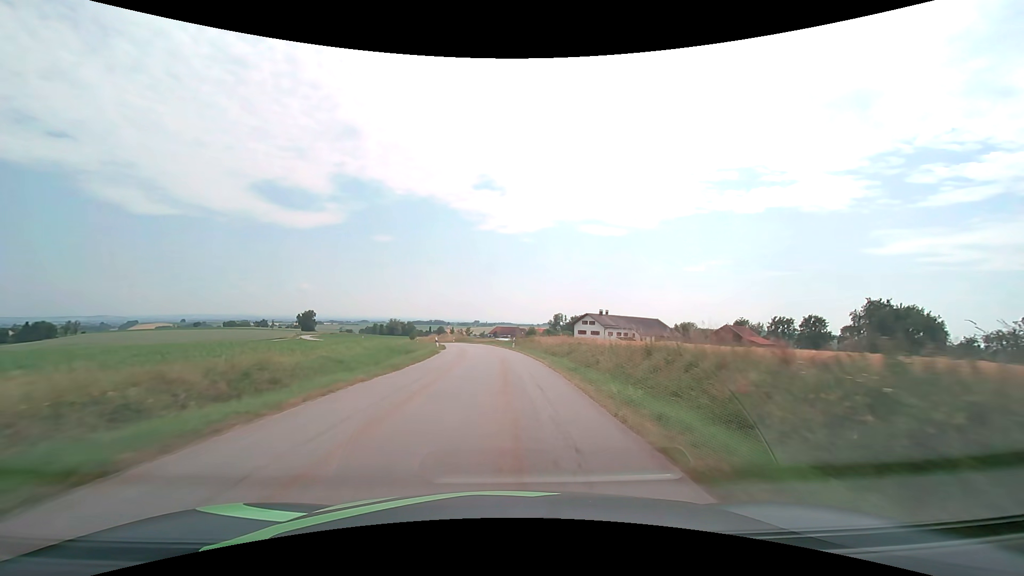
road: tertiary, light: Day
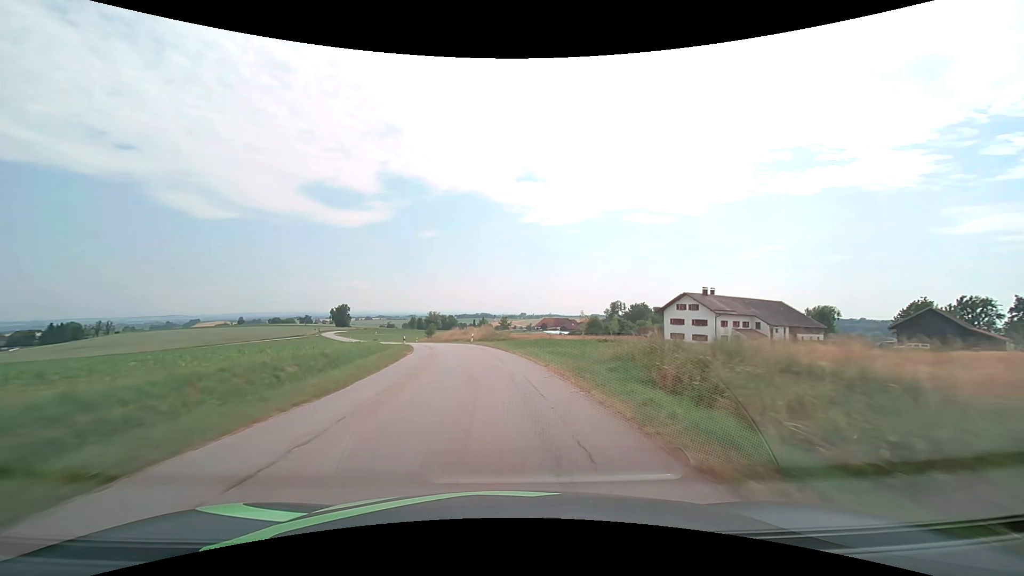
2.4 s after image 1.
(-1.3, +43.5) m; -5°
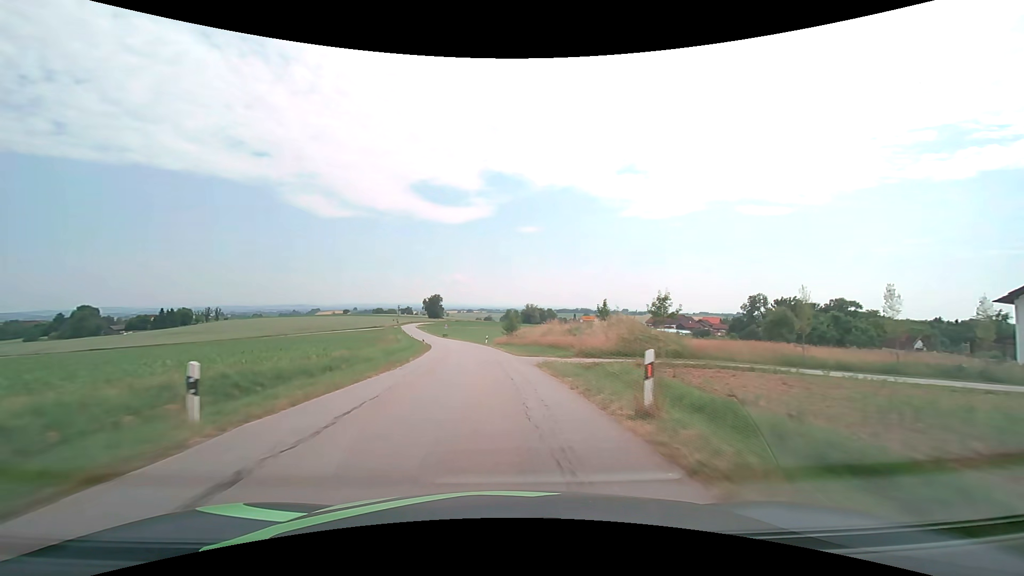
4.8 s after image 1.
(-3.9, +43.3) m; -11°
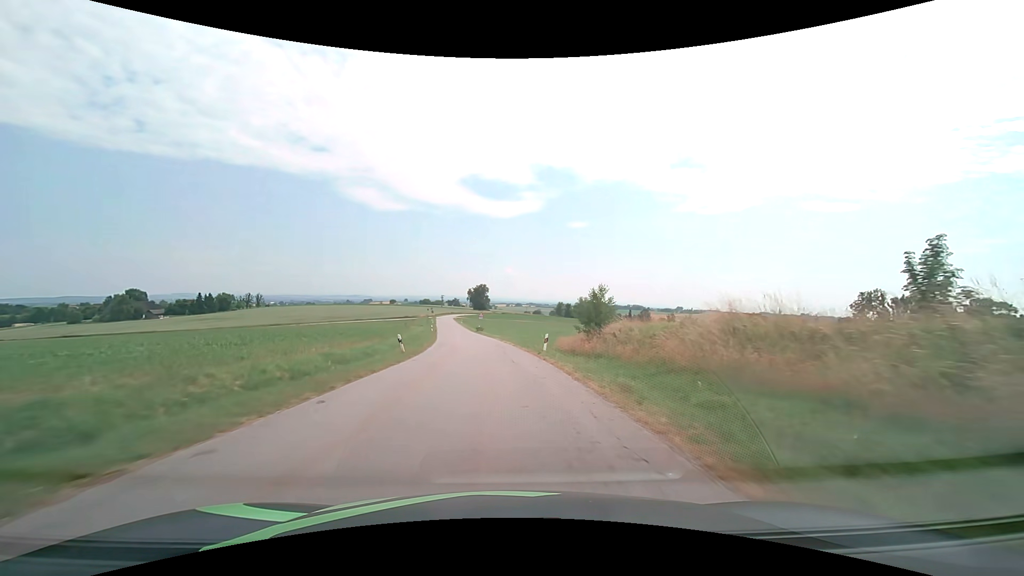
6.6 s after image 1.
(-1.8, +32.7) m; -5°
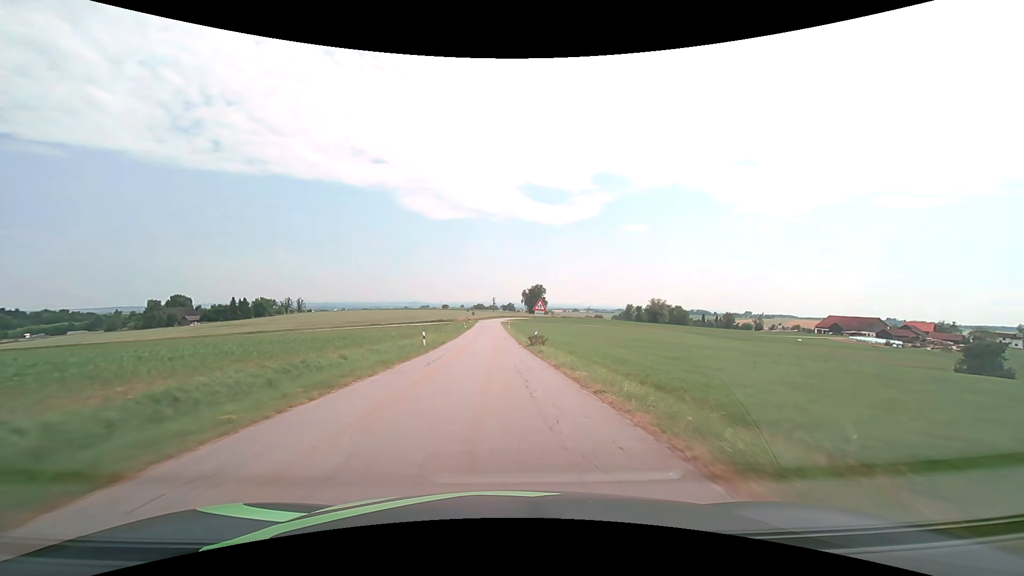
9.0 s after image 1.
(-2.3, +43.3) m; -6°
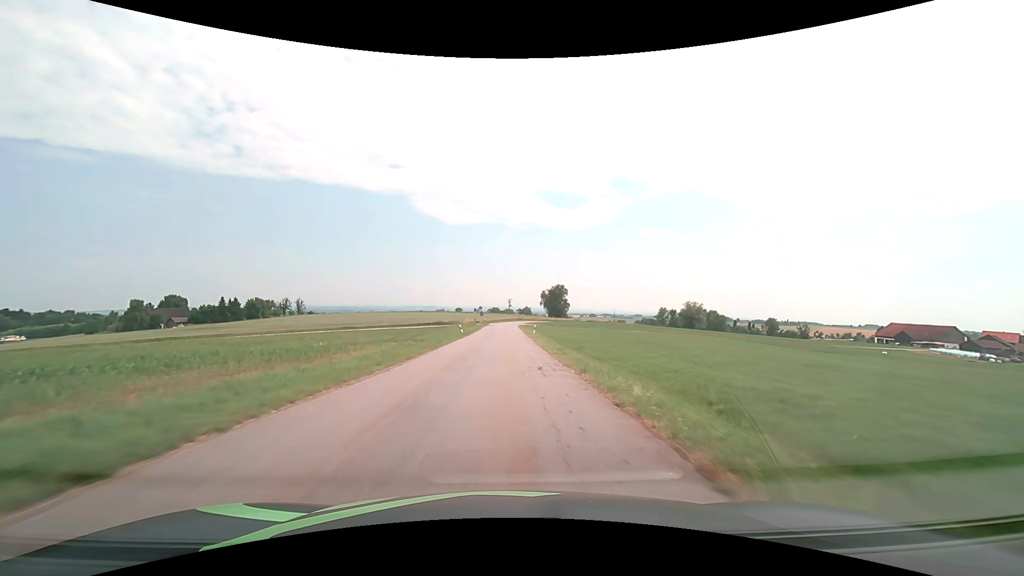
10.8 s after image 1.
(-0.9, +32.2) m; -2°
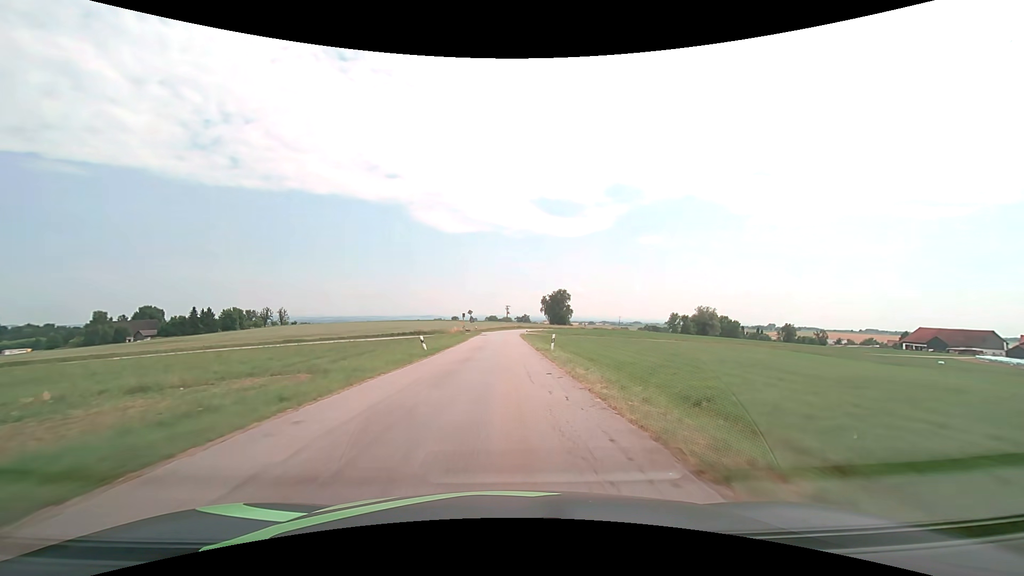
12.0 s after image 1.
(0.0, +21.4) m; 0°
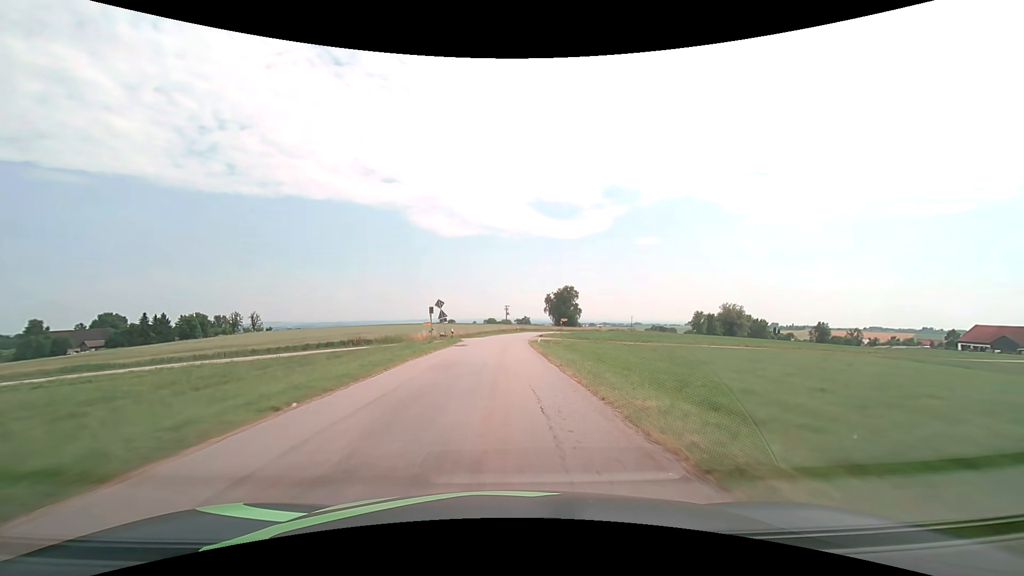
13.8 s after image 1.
(+0.1, +32.2) m; 0°
(0, +10) (0, +20) (0, +30) (0, +40) (0, +50) (+1, +60) (+2, +70) (+3, +80) (+5, +90) (+7, +99) m
